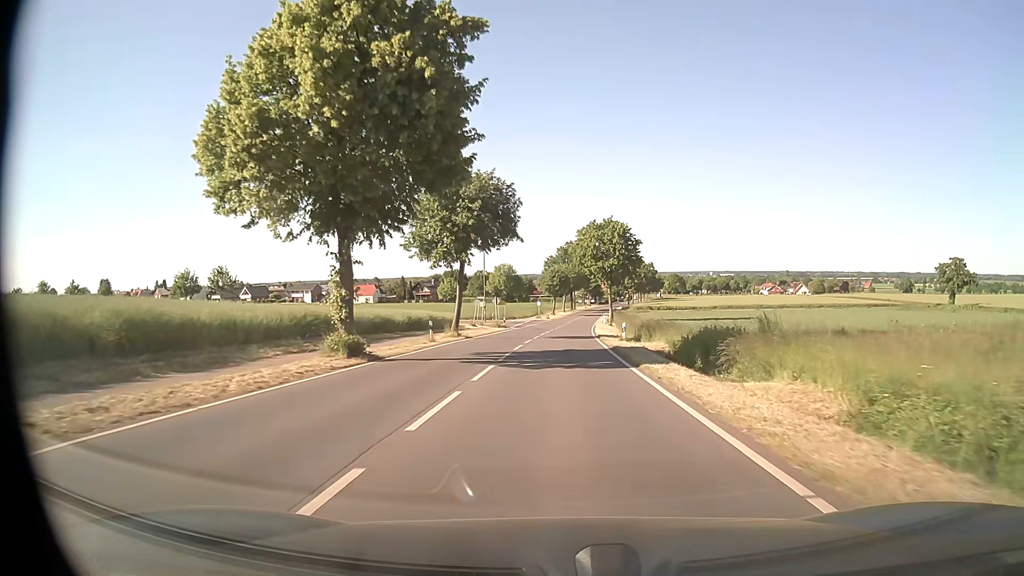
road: tertiary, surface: asphalt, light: Day
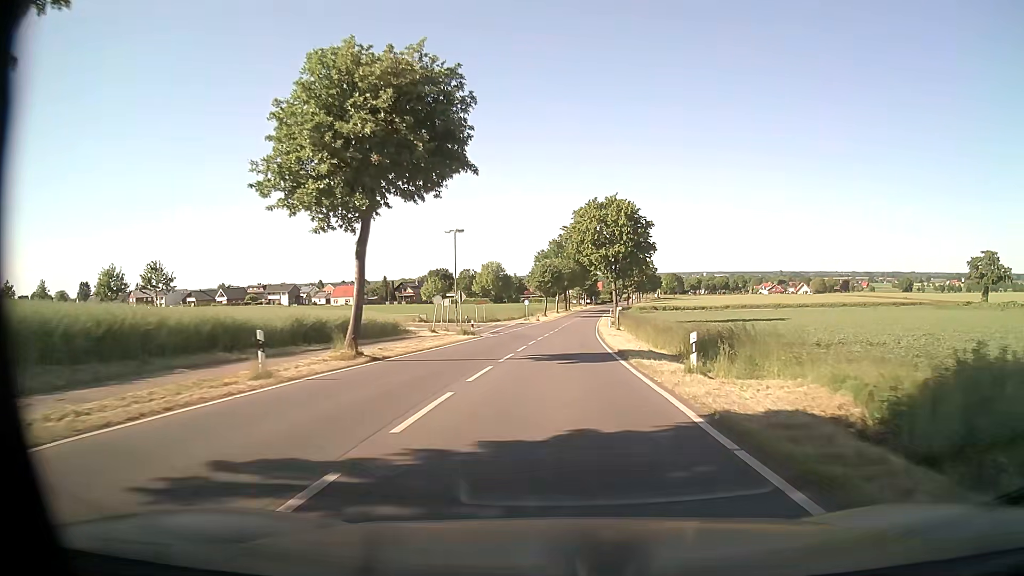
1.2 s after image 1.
(+0.1, +18.7) m; 0°
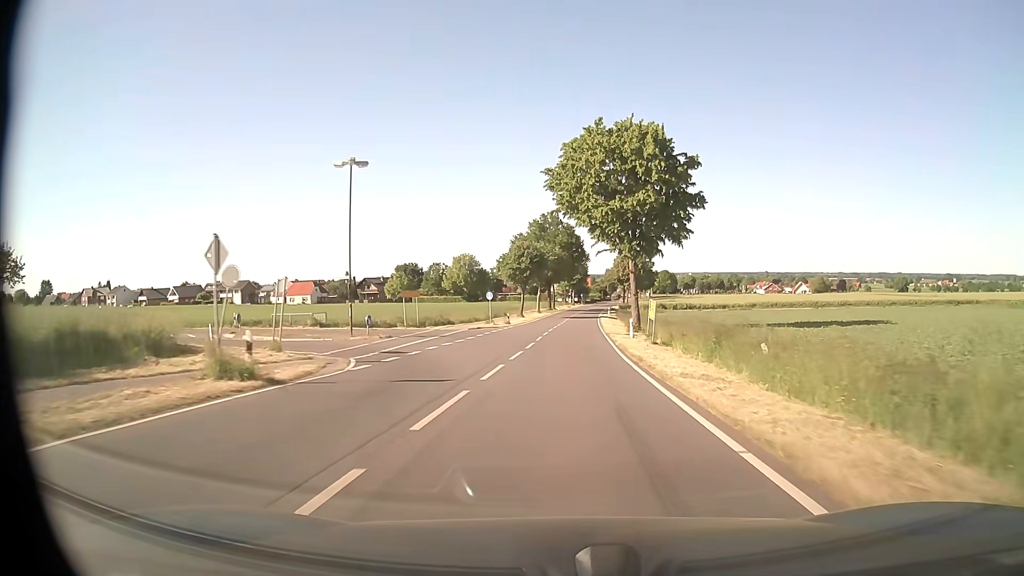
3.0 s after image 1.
(+0.4, +30.6) m; +2°
(0, +10) (0, +20) (+1, +30) (+1, +40) (+1, +50) (+2, +60) (+2, +70) (+3, +80) (+4, +90) (+4, +100) m
